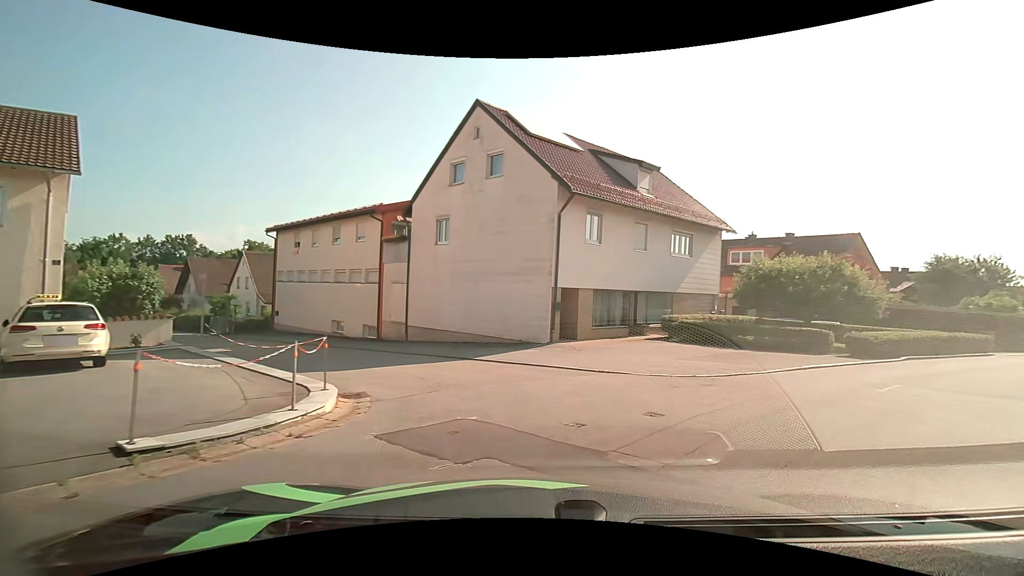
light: Day
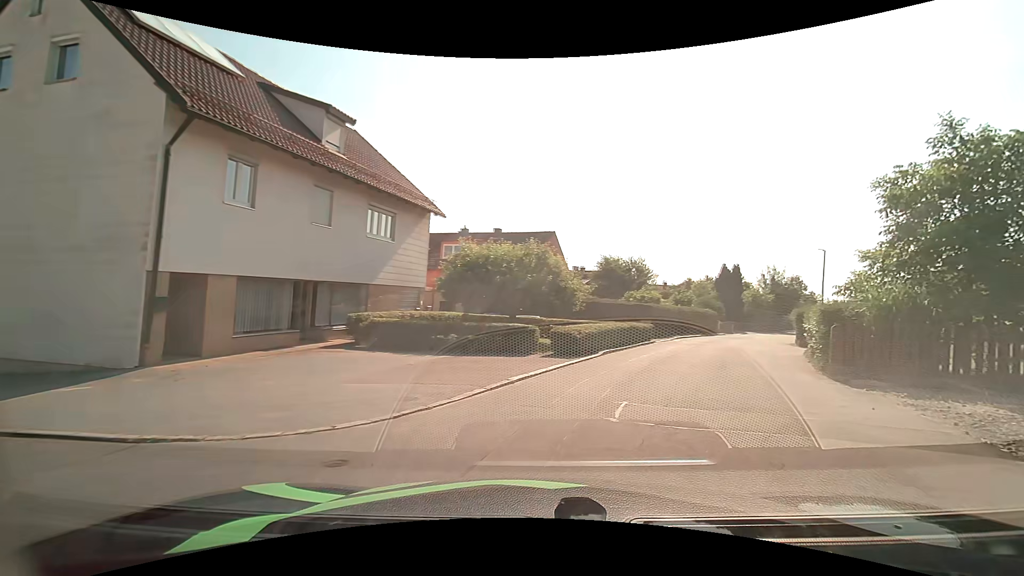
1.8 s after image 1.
(+1.6, +6.0) m; +30°
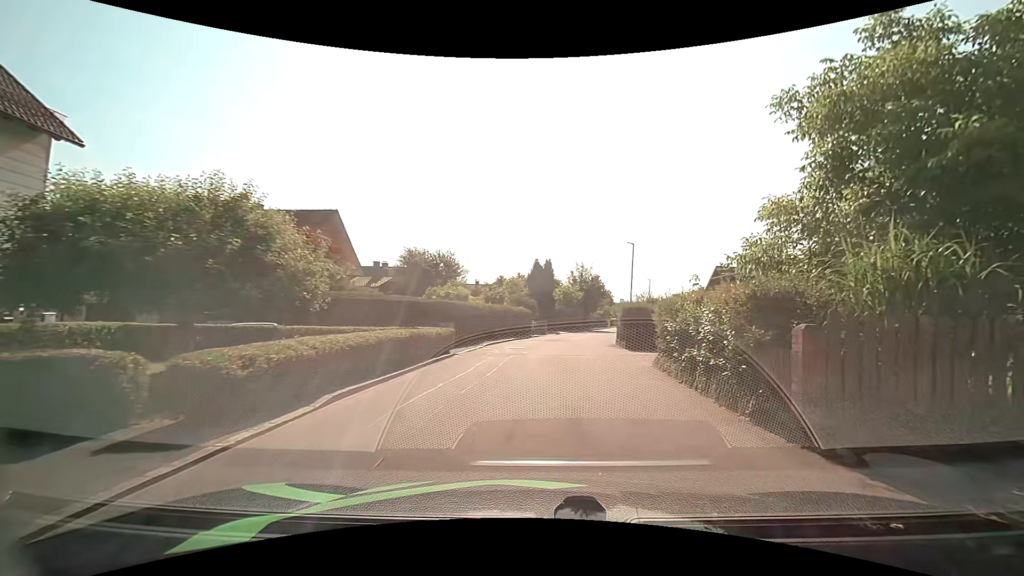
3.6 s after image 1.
(+1.8, +8.8) m; +20°
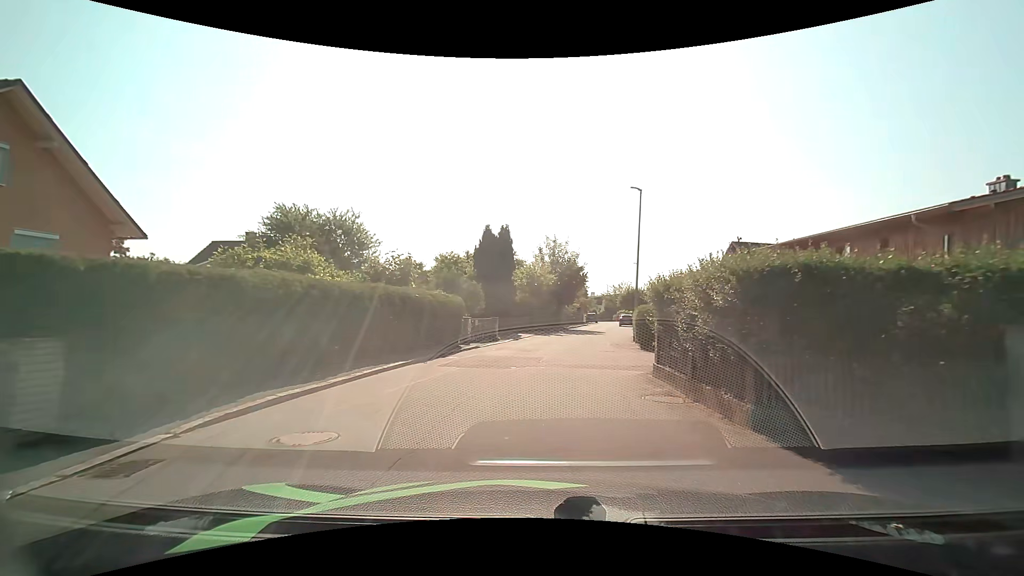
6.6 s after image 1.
(+1.5, +17.7) m; +6°
(0, +10) (+1, +20) (+2, +30) (+4, +40) (+5, +50) (+6, +60) (+9, +69) (+11, +79) (+12, +89) (+12, +99) m
